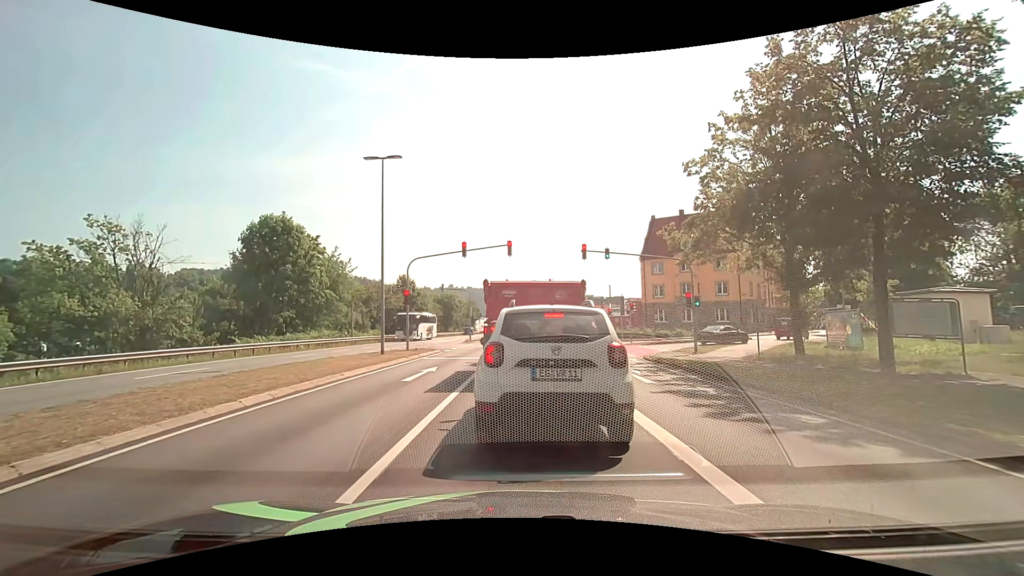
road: primary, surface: asphalt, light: Day
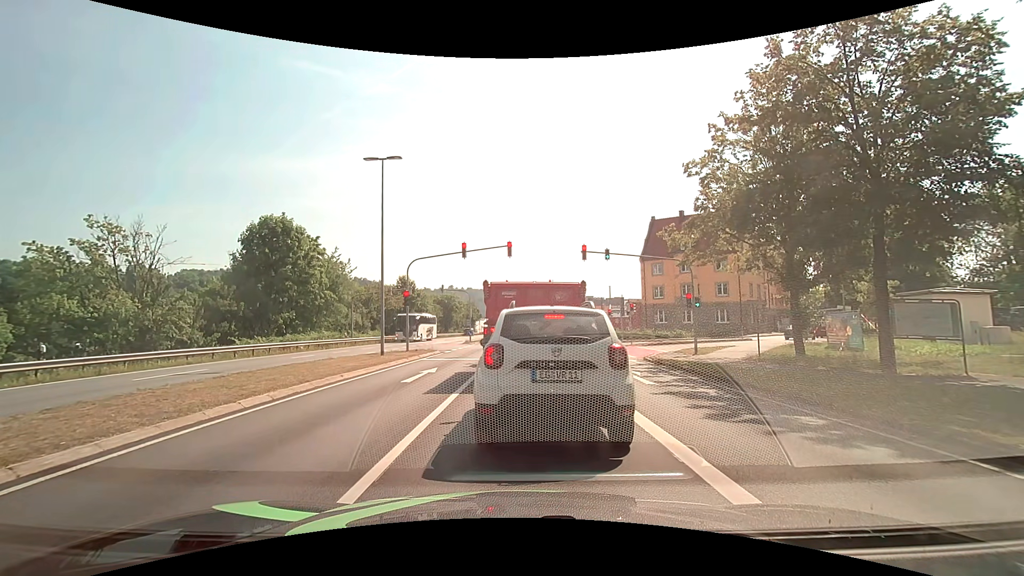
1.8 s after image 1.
(0.0, +0.1) m; 0°
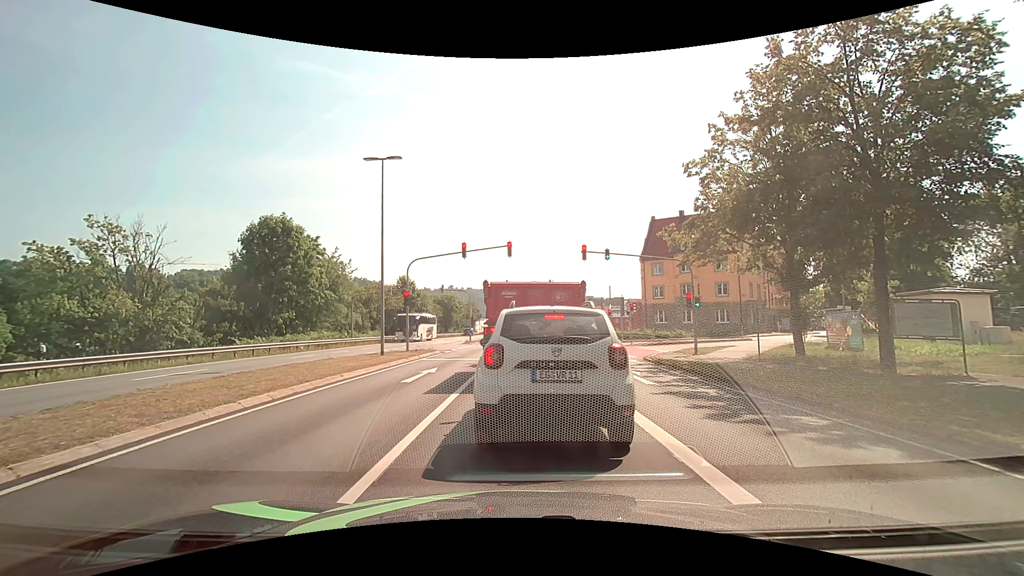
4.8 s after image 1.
(0.0, 0.0) m; 0°
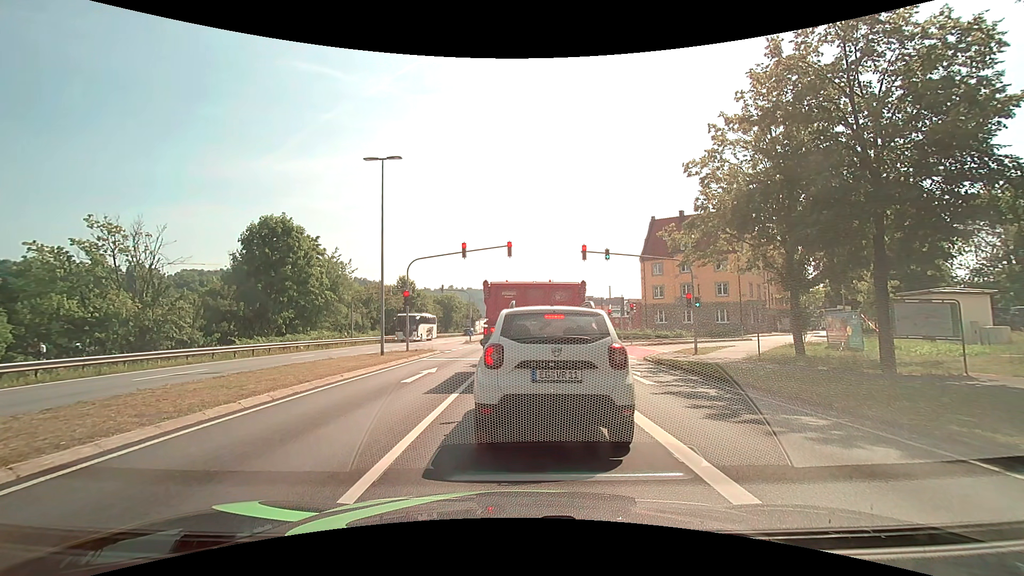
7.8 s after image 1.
(0.0, 0.0) m; 0°
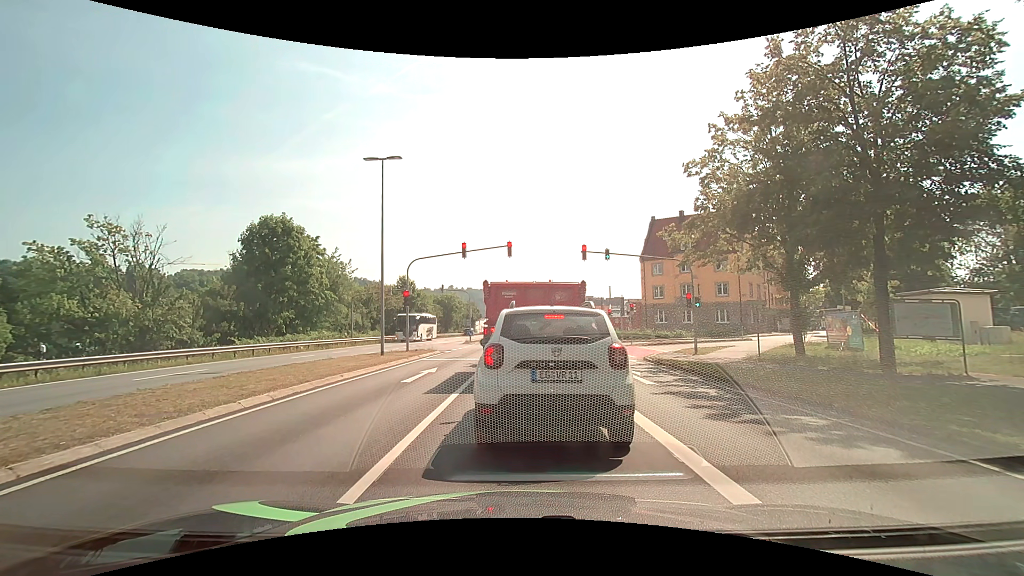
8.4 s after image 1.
(0.0, 0.0) m; 0°
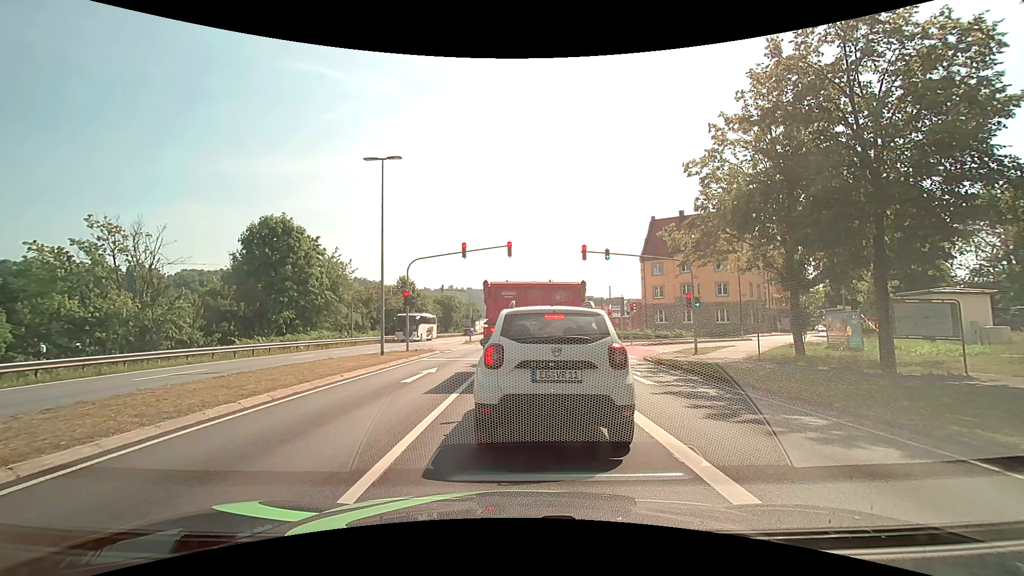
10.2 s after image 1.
(0.0, 0.0) m; 0°
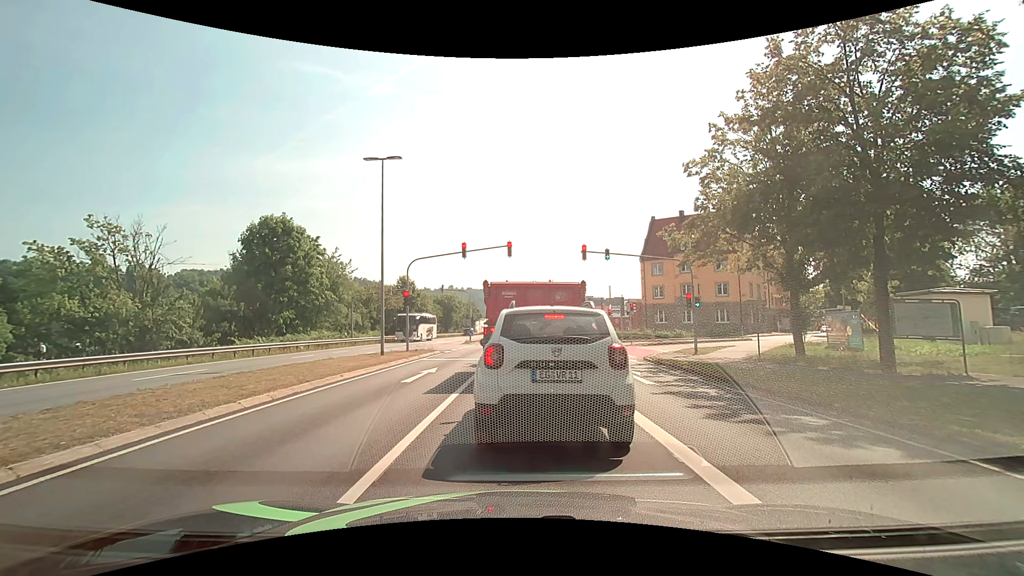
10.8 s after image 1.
(0.0, 0.0) m; 0°
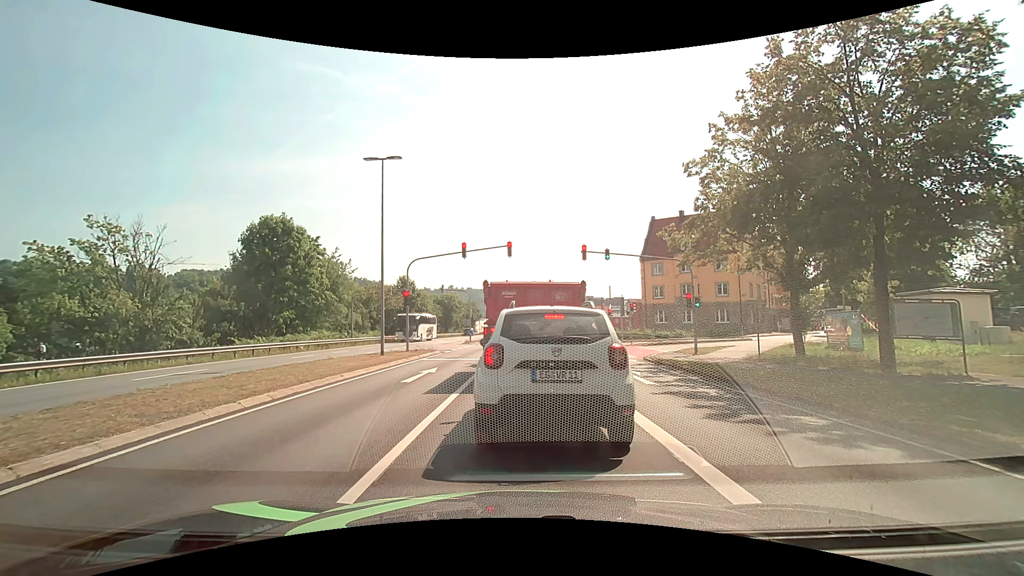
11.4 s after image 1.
(0.0, 0.0) m; 0°
